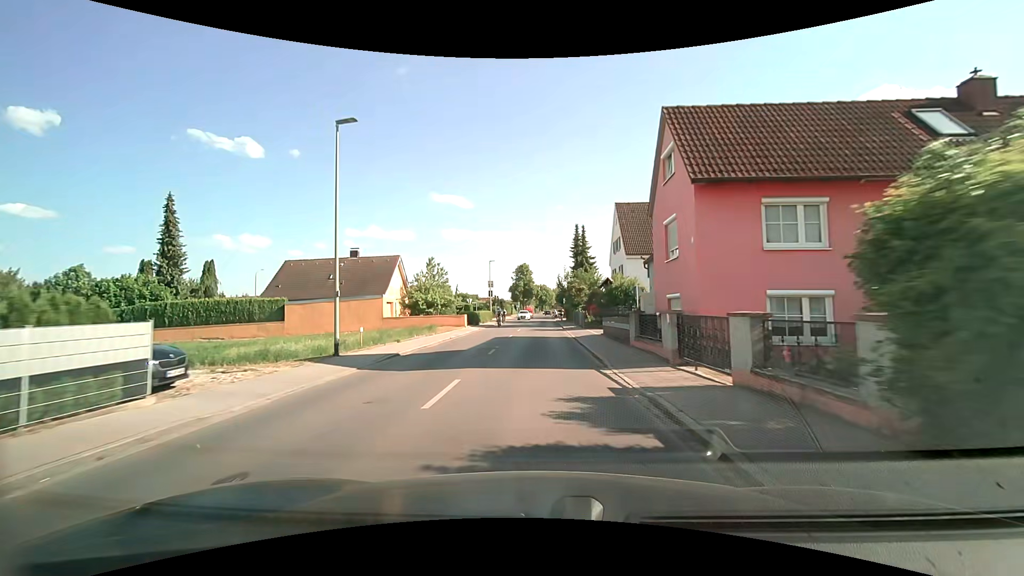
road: tertiary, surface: asphalt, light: Day
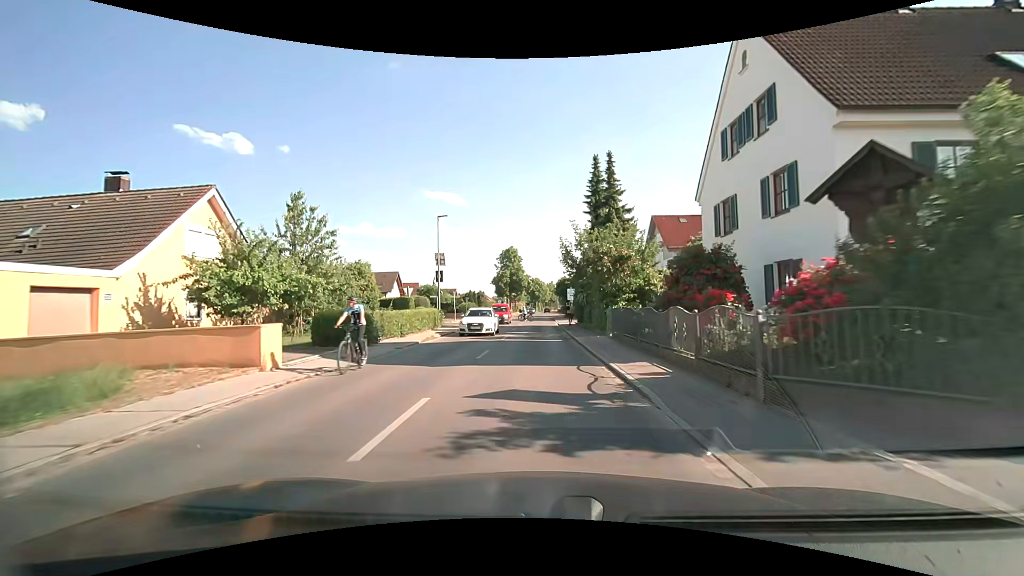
(+0.2, +29.4) m; +1°
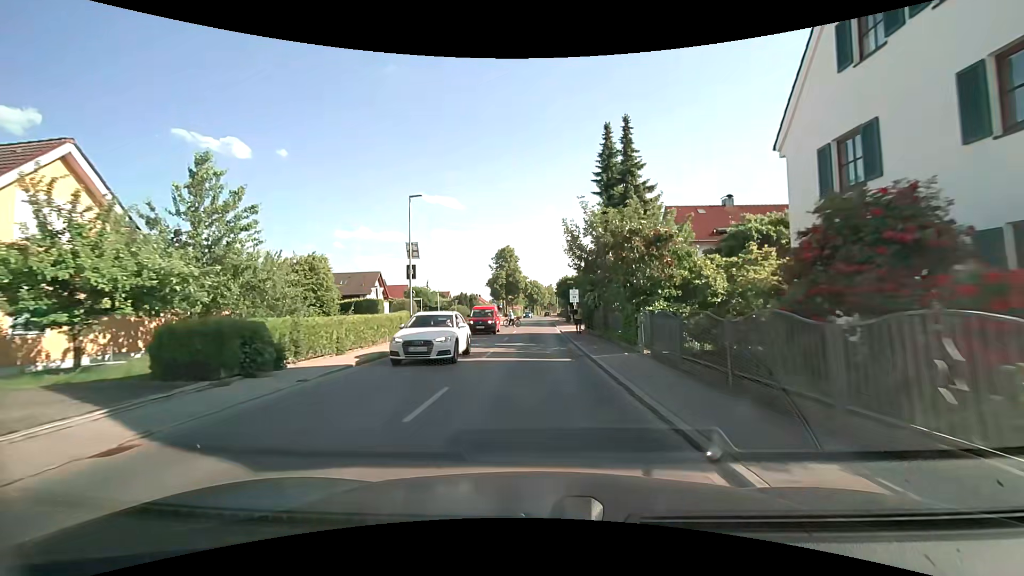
(+0.1, +7.2) m; +1°
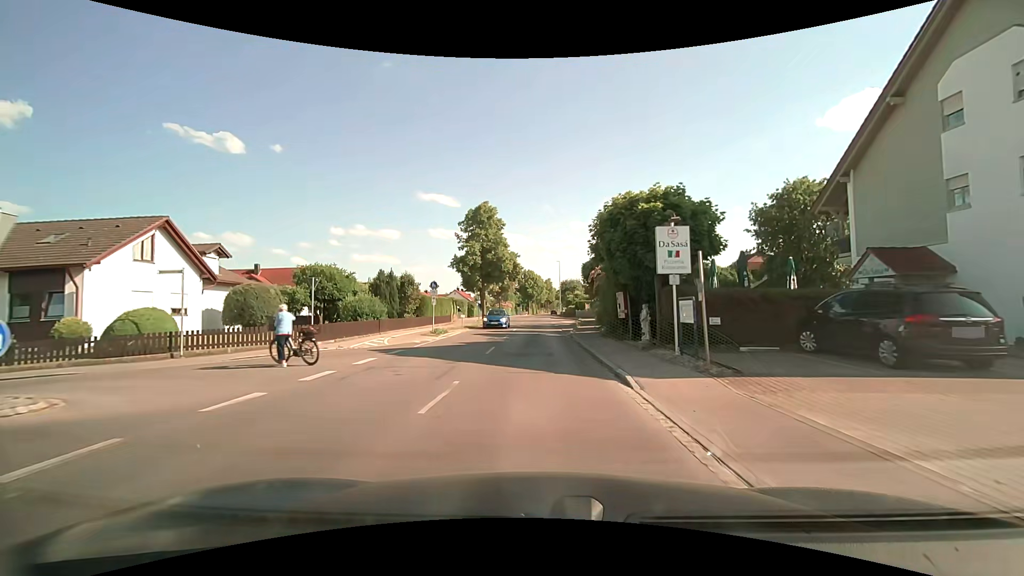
(-0.1, +35.7) m; +1°
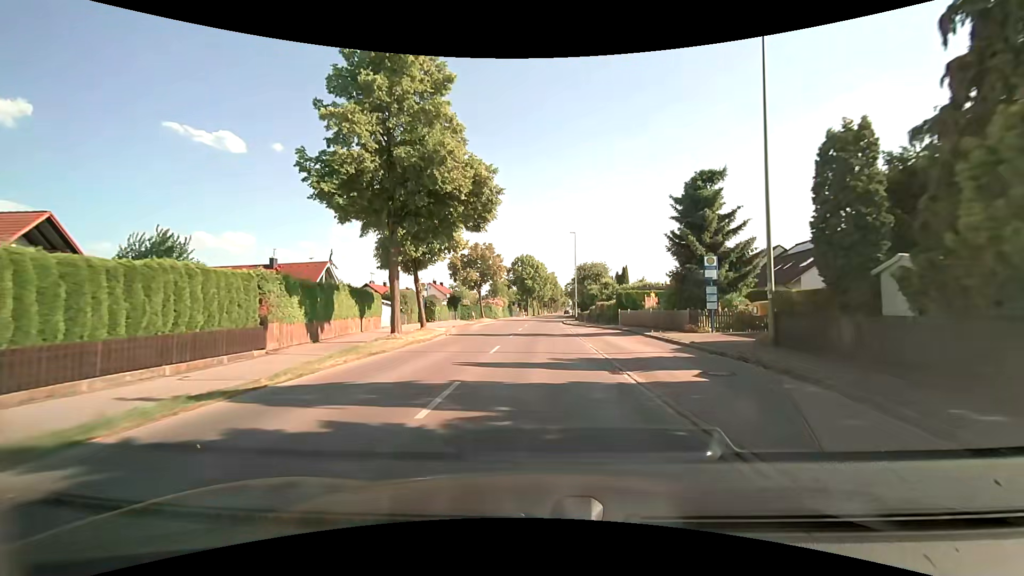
(-0.4, +36.5) m; -1°
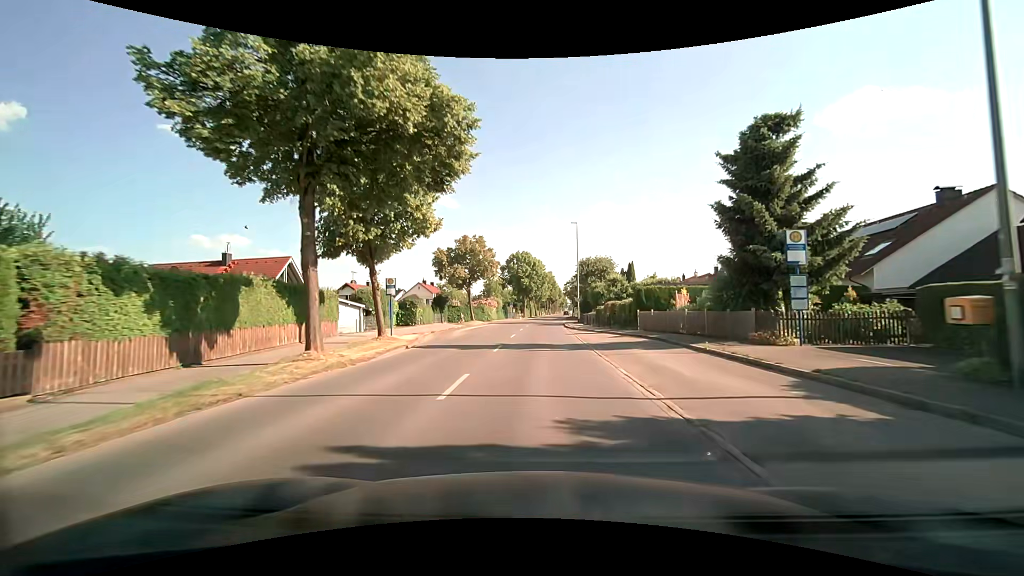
(+0.1, +7.6) m; +1°
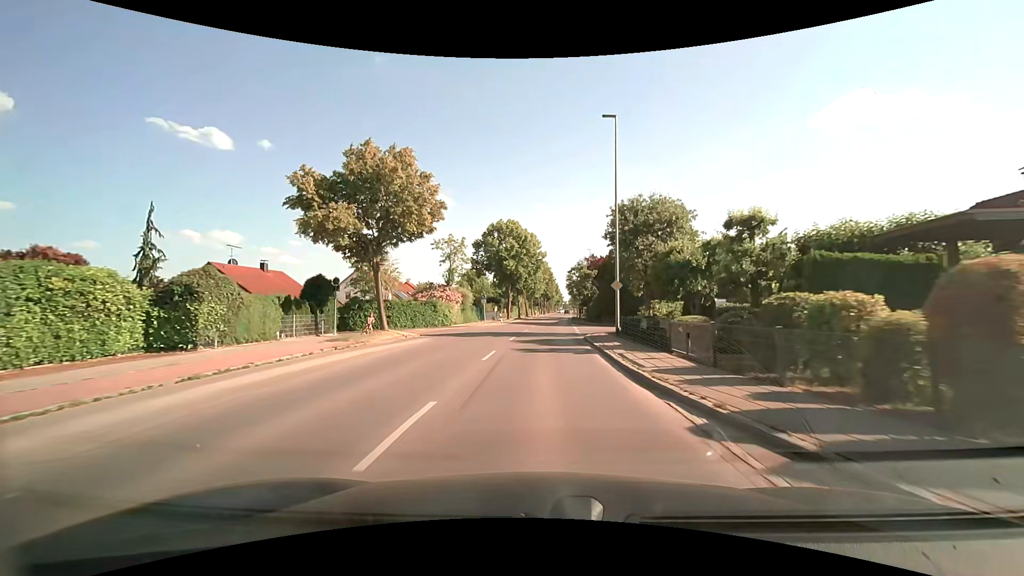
(+0.2, +30.4) m; 0°
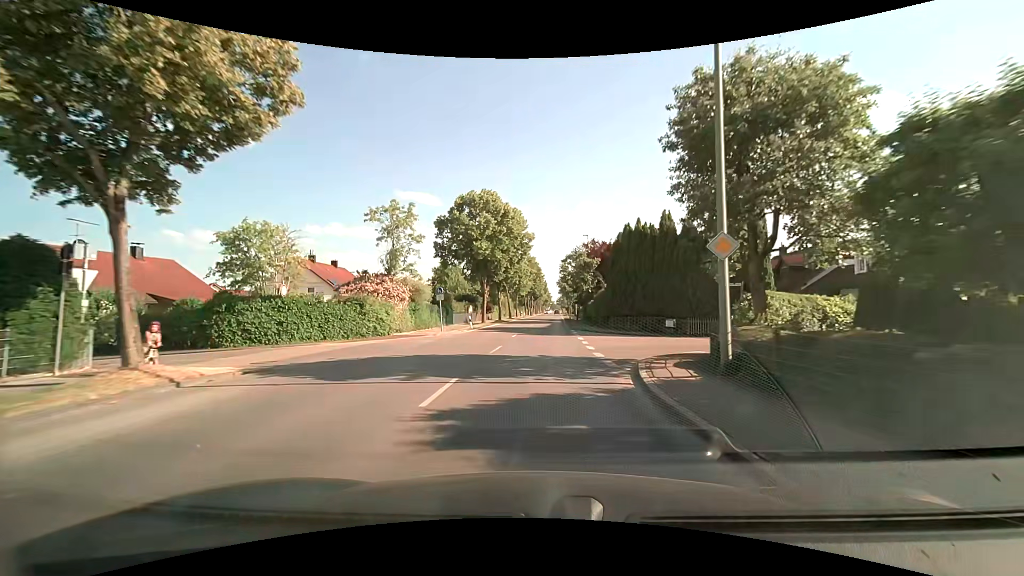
(+0.3, +15.2) m; +2°
(0, +10) (0, +20) (+1, +30) (+1, +40) (+1, +50) (+2, +60) (+2, +70) (+3, +80) (+3, +90) (+3, +100) m
